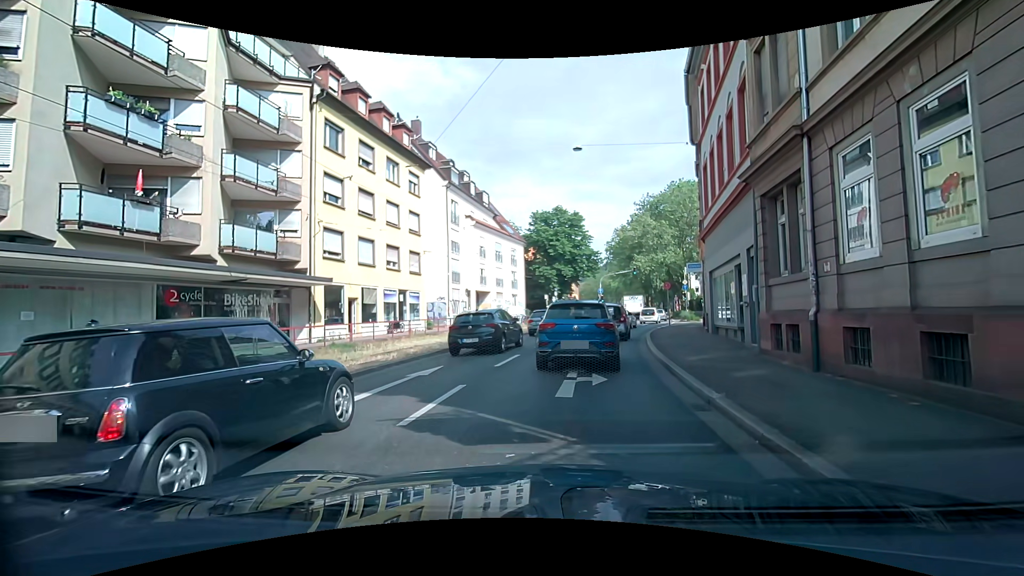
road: primary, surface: asphalt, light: Day
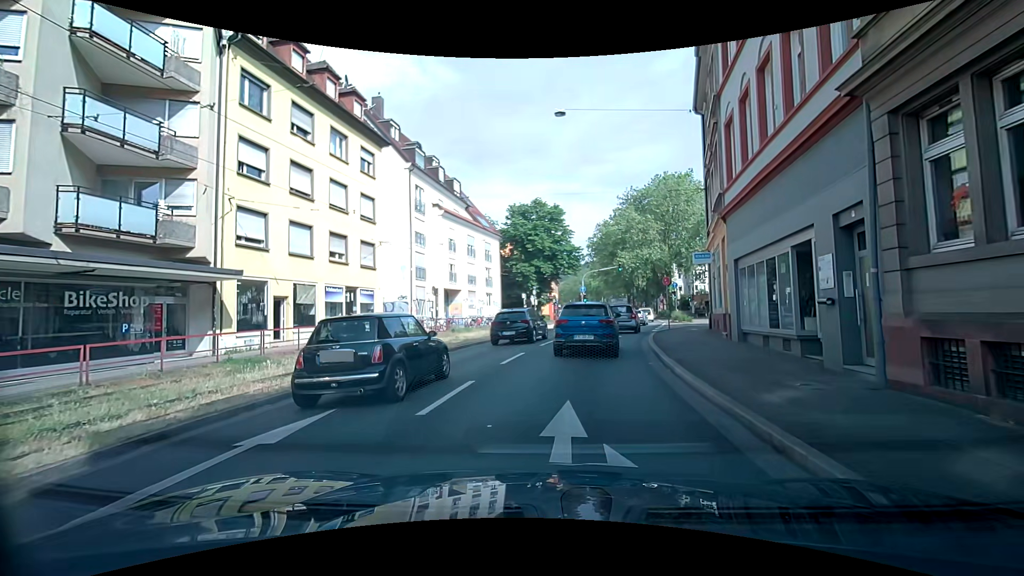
(+0.3, +5.6) m; +5°
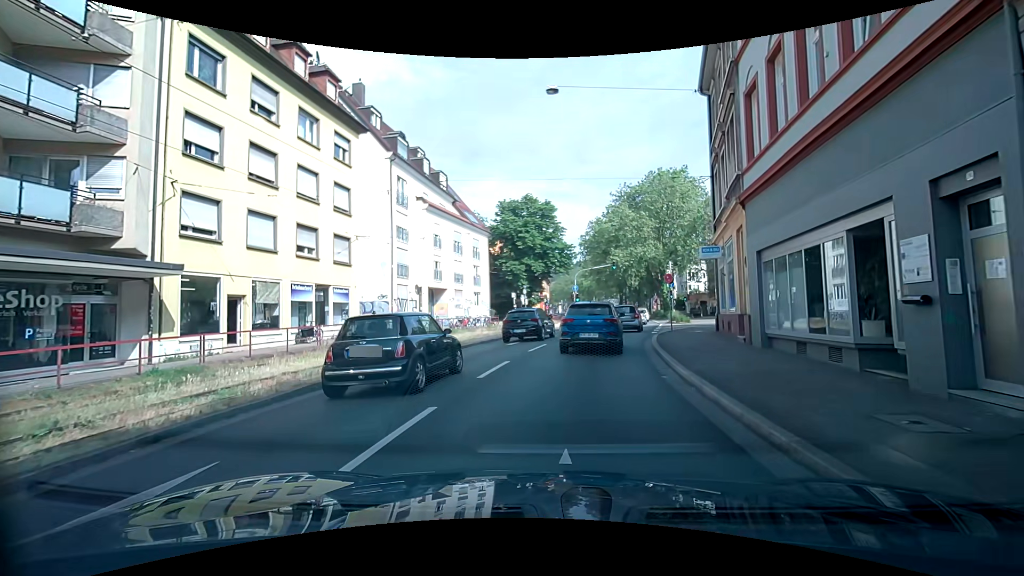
(0.0, +2.6) m; -1°
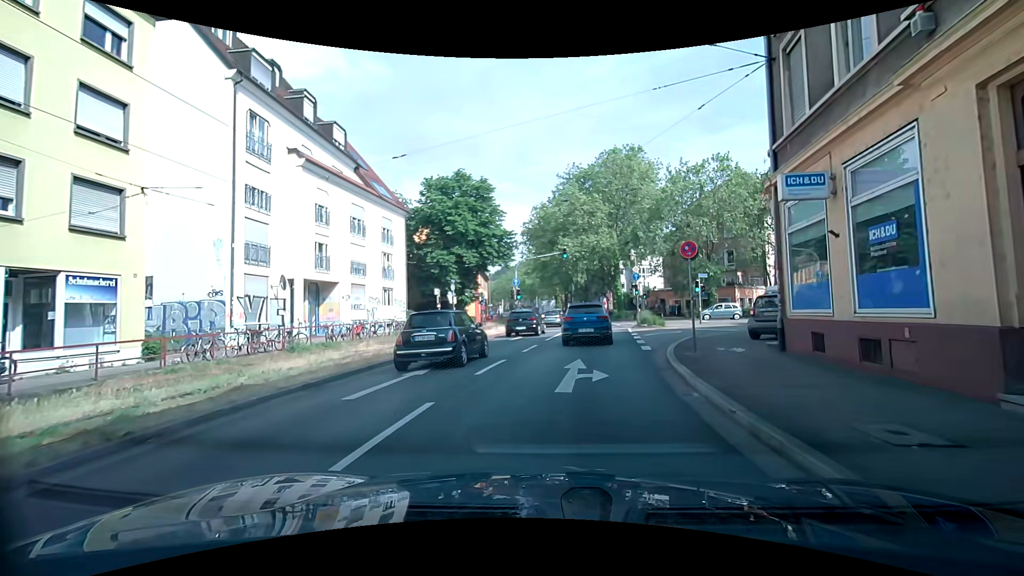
(+0.7, +11.7) m; +6°
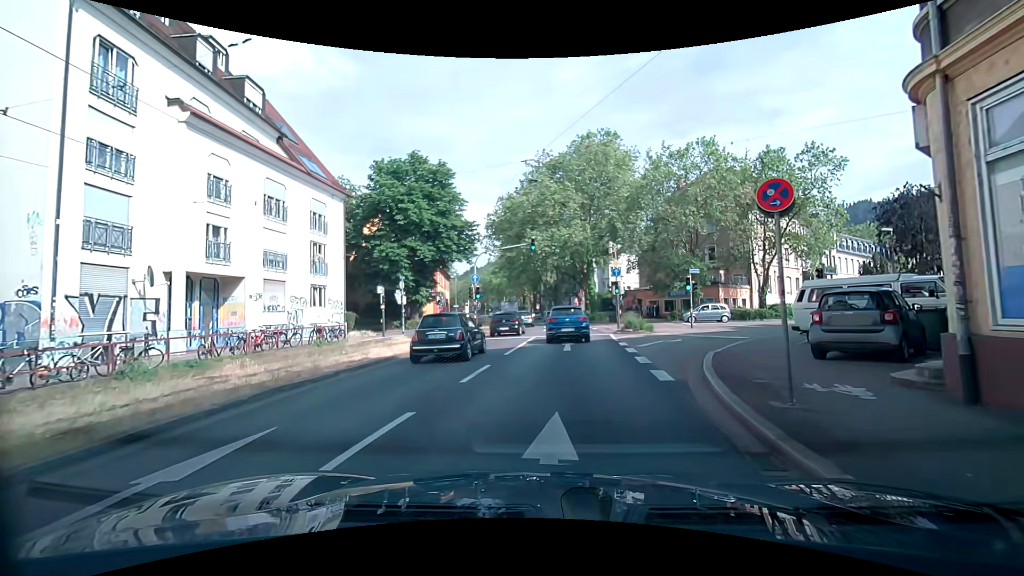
(+0.3, +6.3) m; +4°
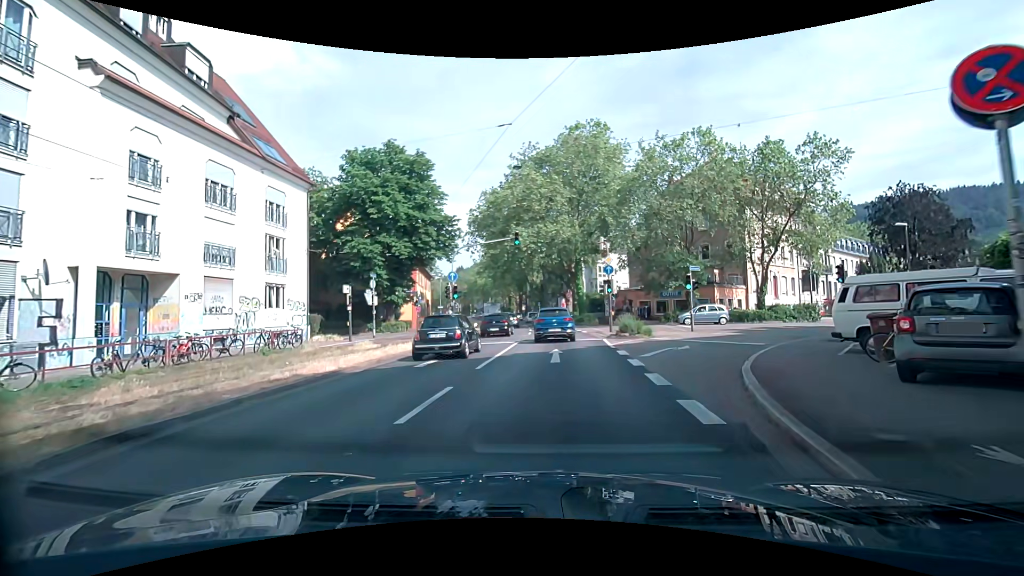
(+0.1, +3.3) m; +2°
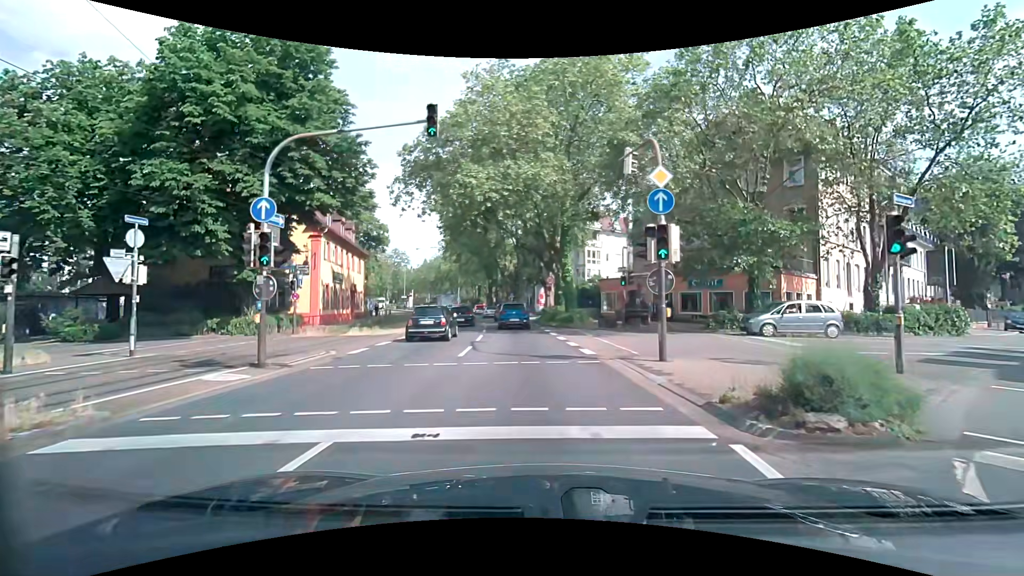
(+0.5, +18.3) m; +4°
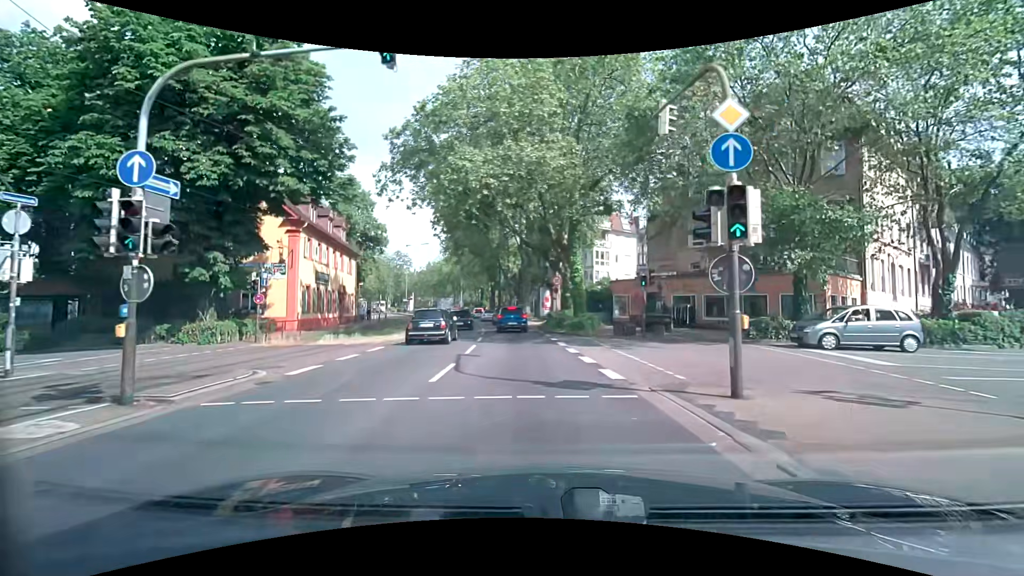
(0.0, +4.0) m; -1°
(0, +10) (-1, +20) (-2, +30) (-3, +40) (-5, +50) (-7, +59) (-9, +69) (-12, +79) (-15, +88) (-17, +98) m
